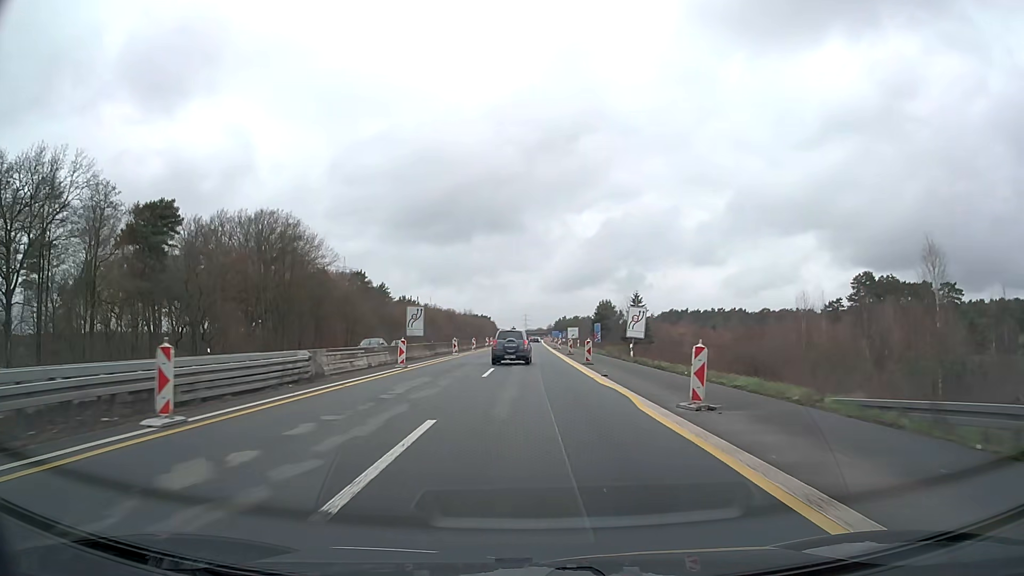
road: motorway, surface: asphalt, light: Day
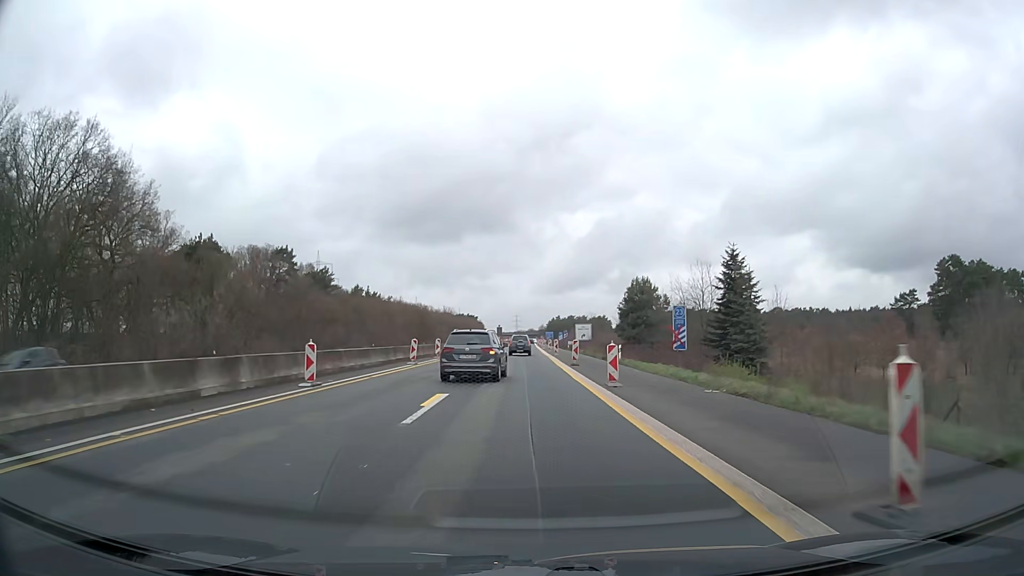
(+0.5, +48.5) m; +1°
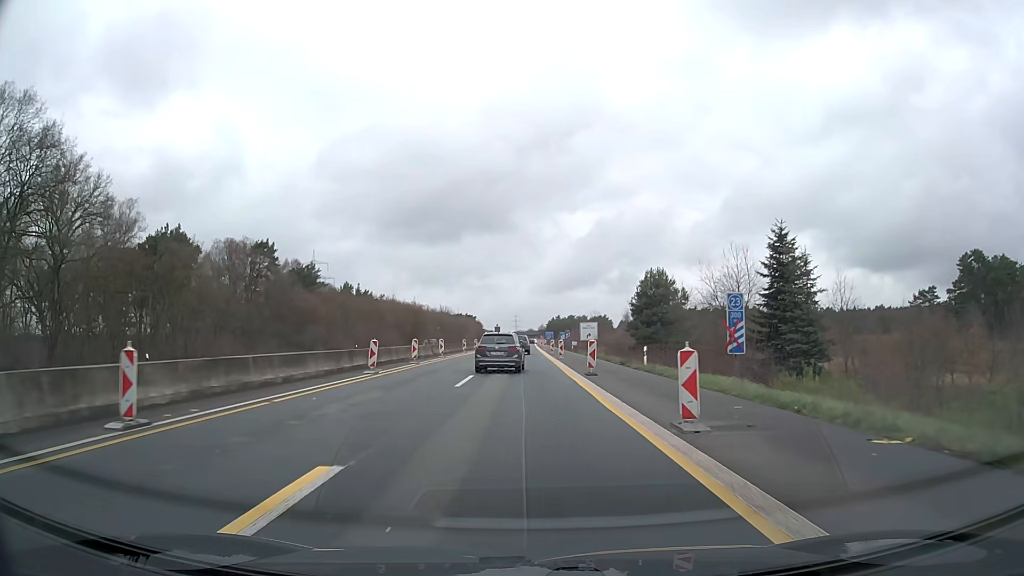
(0.0, +9.4) m; 0°
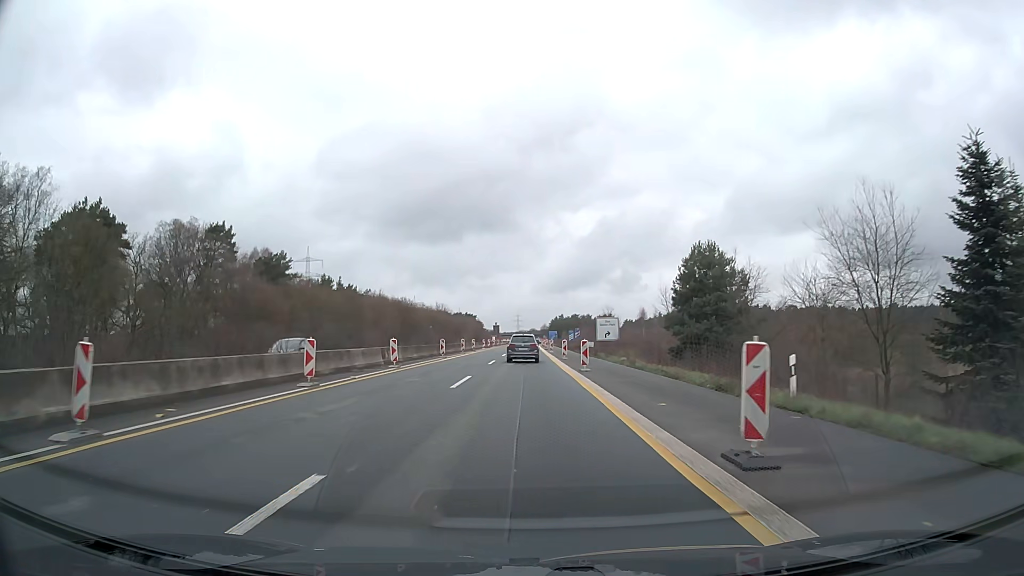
(0.0, +18.6) m; 0°
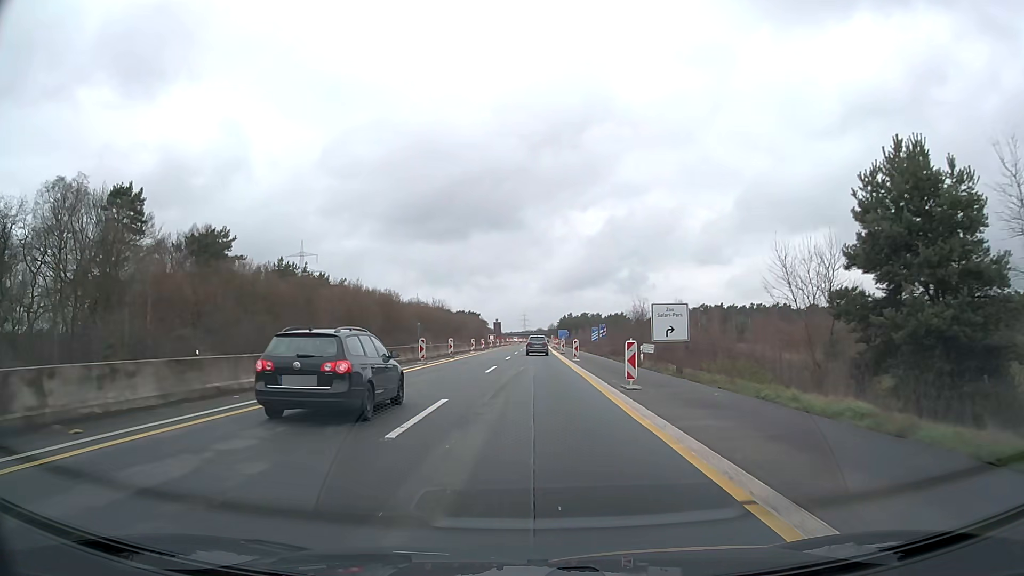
(-0.1, +27.6) m; -1°
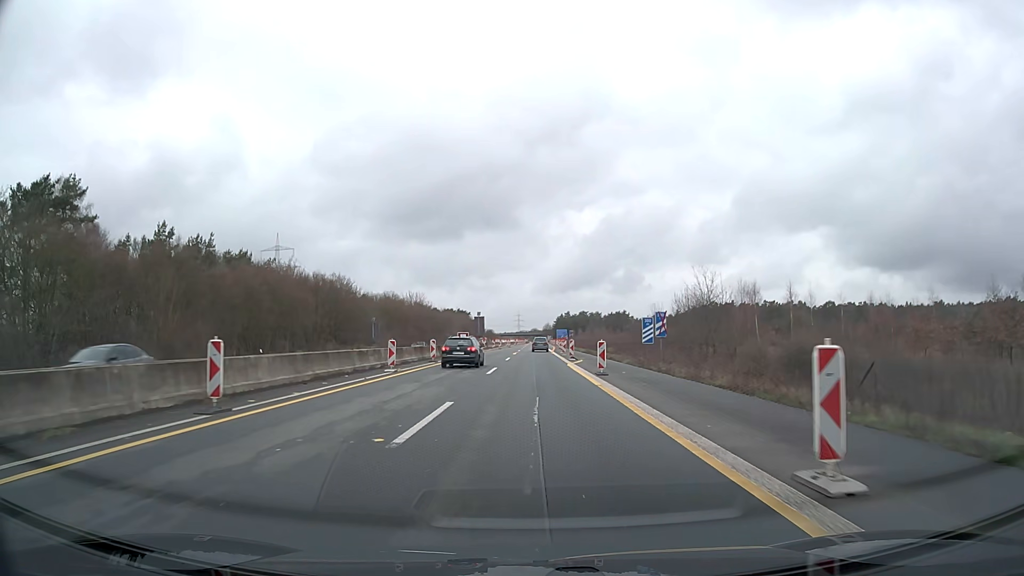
(+0.2, +36.6) m; 0°
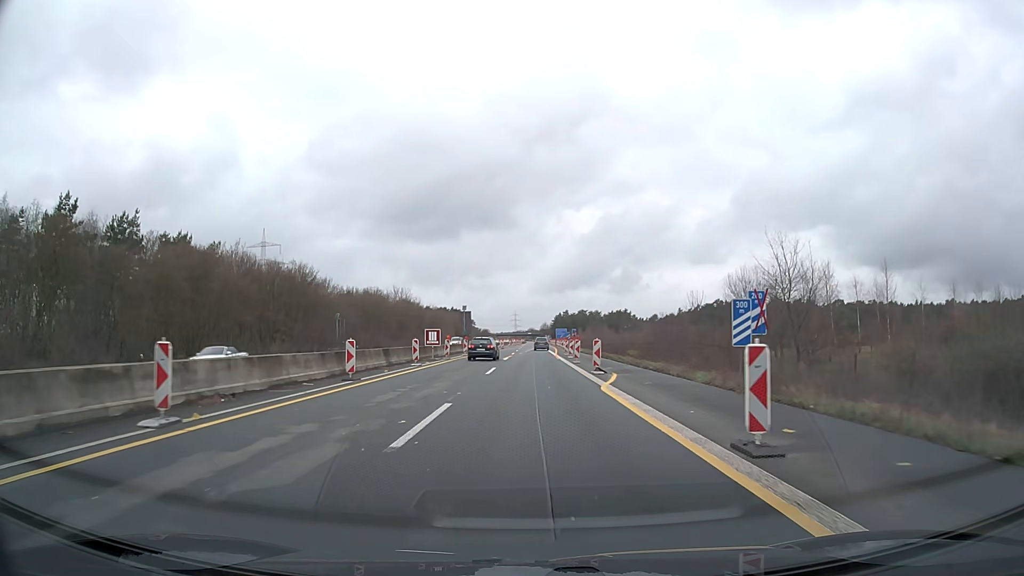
(0.0, +18.3) m; 0°
(0, +10) (0, +20) (0, +30) (0, +40) (+1, +50) (+1, +60) (+1, +70) (+2, +80) (+2, +90) (+2, +100) m
